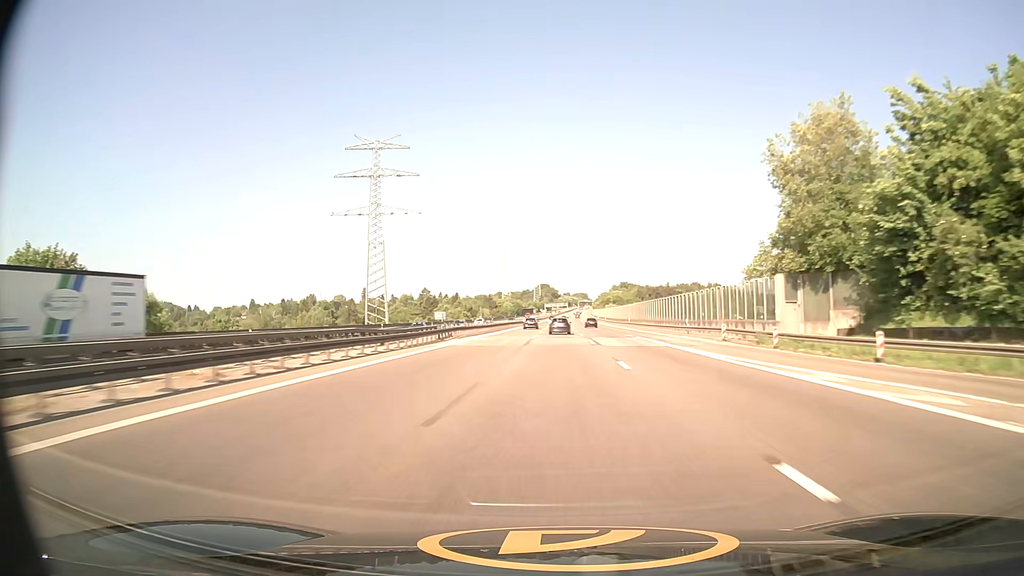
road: motorway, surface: asphalt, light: Day
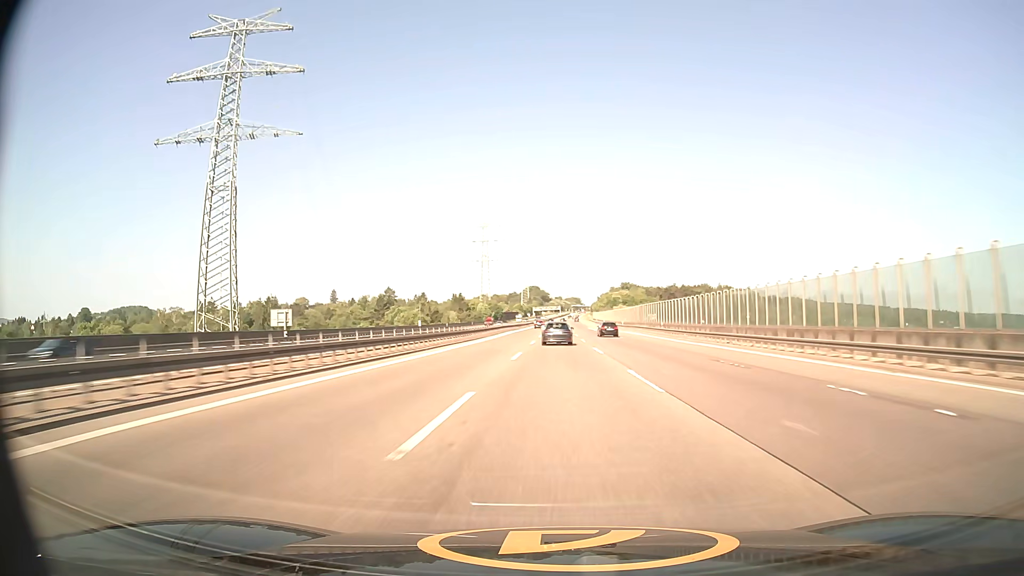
(+0.8, +94.1) m; +1°
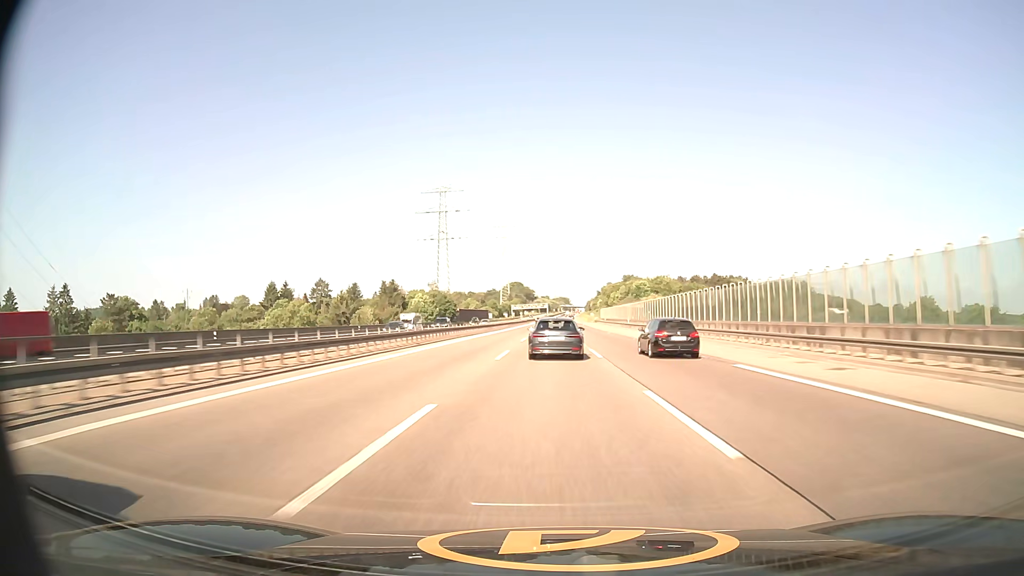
(+1.1, +113.5) m; +1°
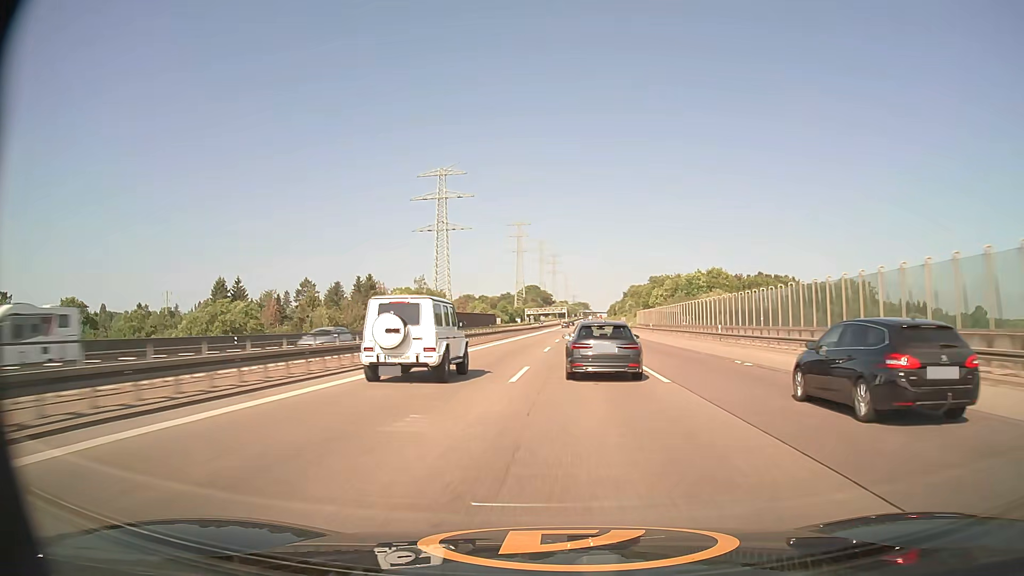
(-0.4, +44.6) m; -1°
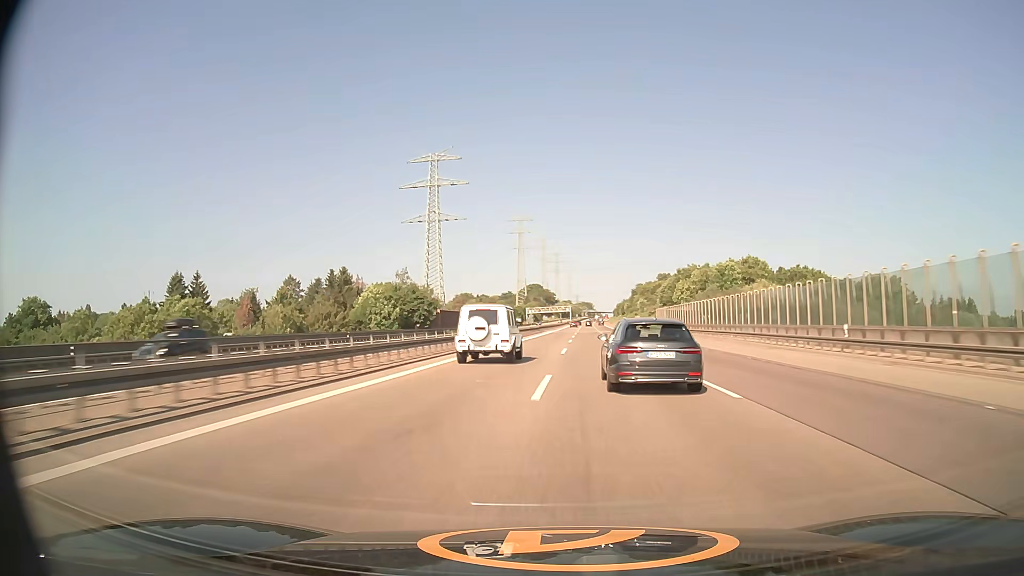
(0.0, +22.5) m; 0°
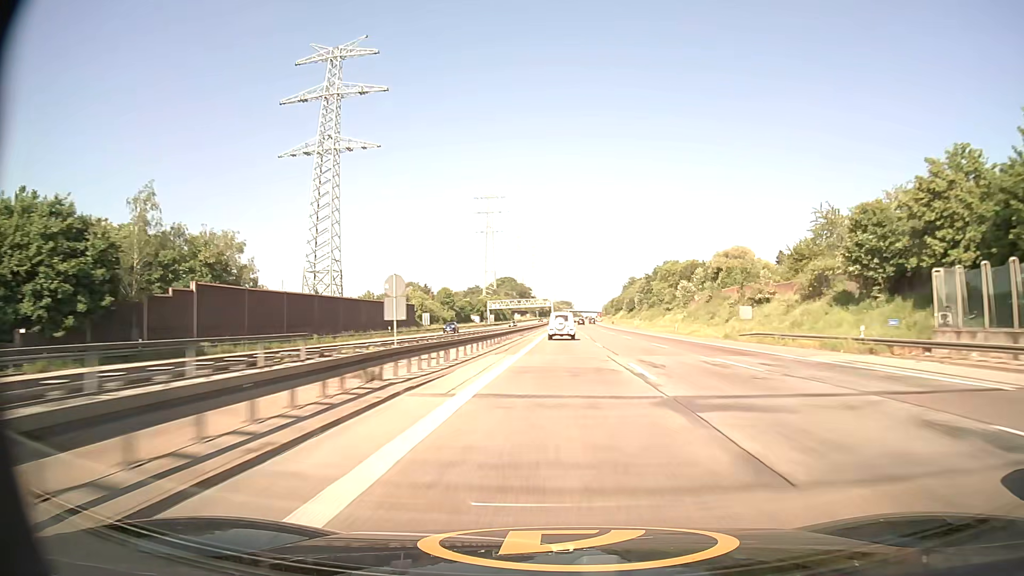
(+0.7, +91.0) m; +2°
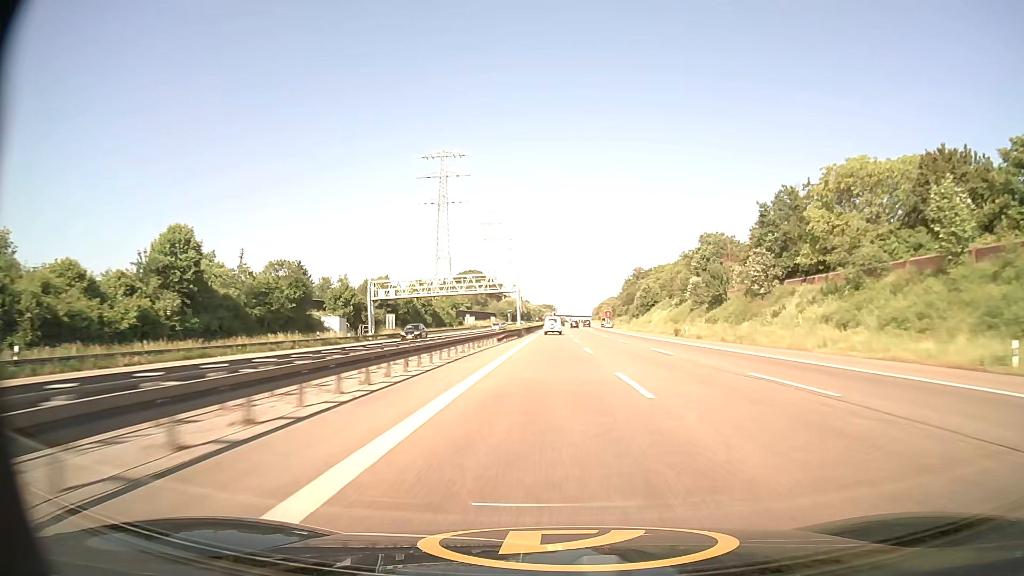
(+2.0, +114.0) m; +2°
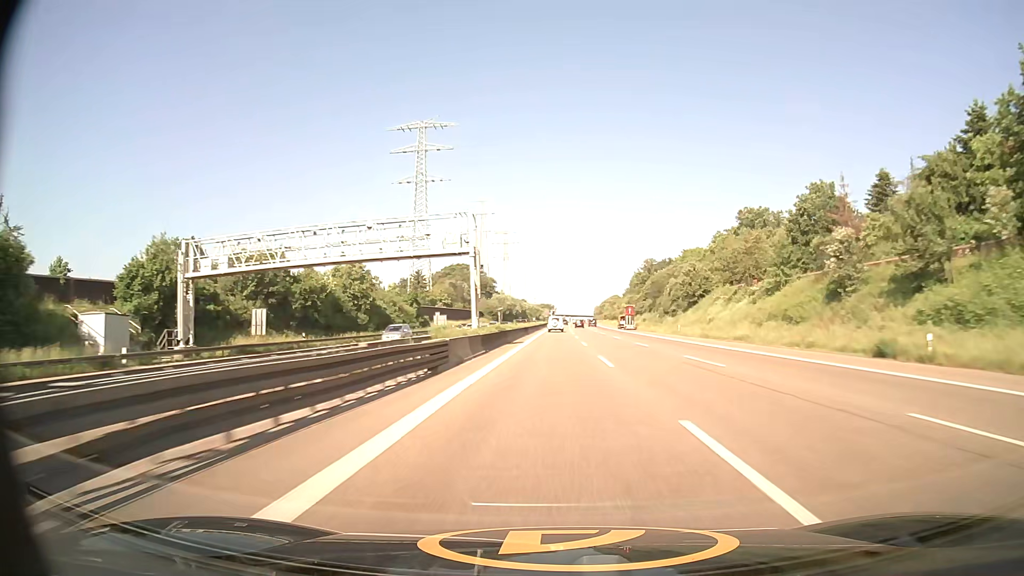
(0.0, +45.2) m; 0°
(0, +10) (0, +20) (0, +30) (0, +40) (0, +50) (0, +60) (0, +70) (+1, +80) (+1, +90) (+1, +100) m
